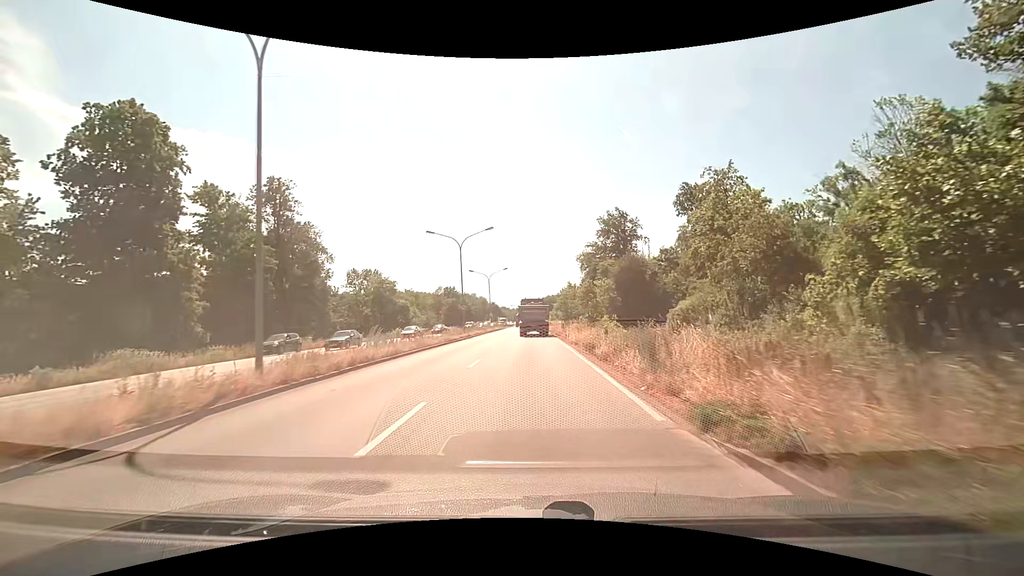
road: primary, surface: asphalt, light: Day
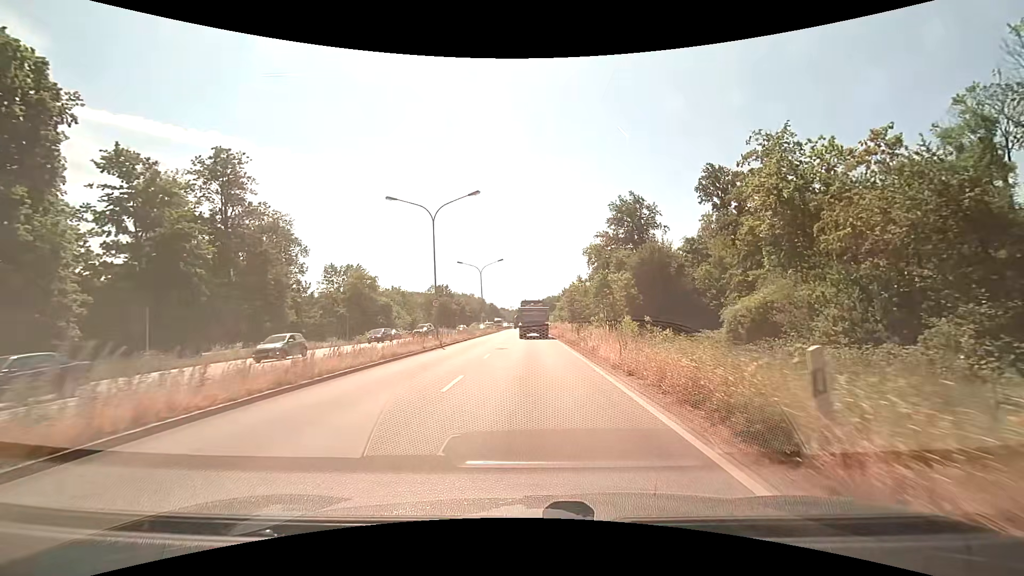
(0.0, +13.5) m; 0°
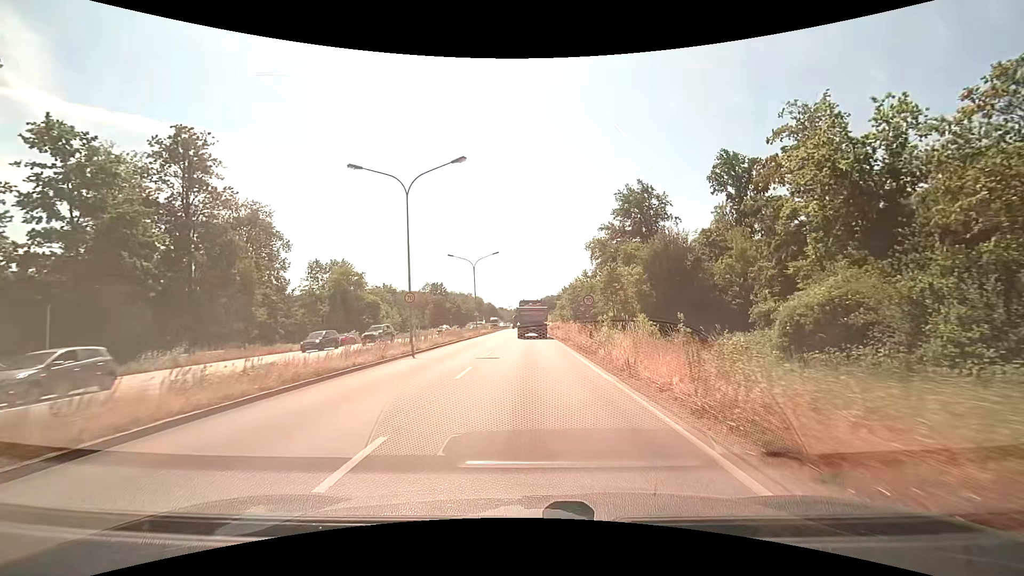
(0.0, +6.9) m; 0°
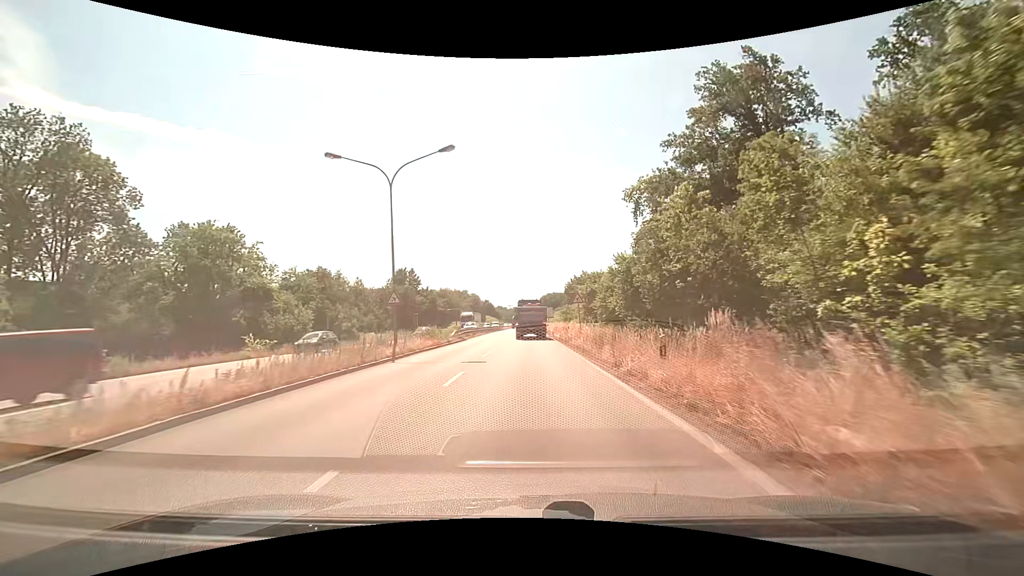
(+0.1, +37.7) m; 0°
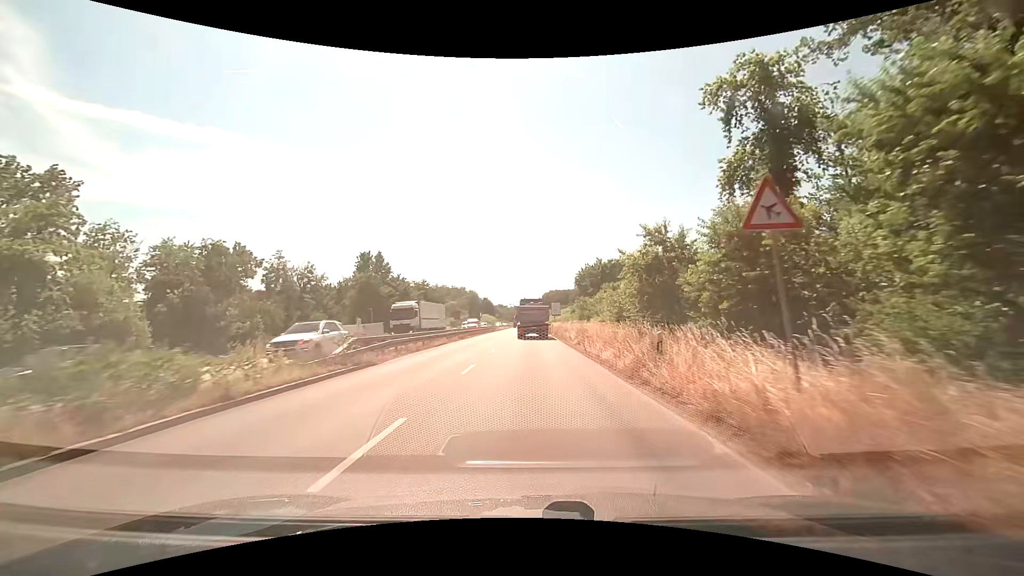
(+0.1, +25.0) m; 0°
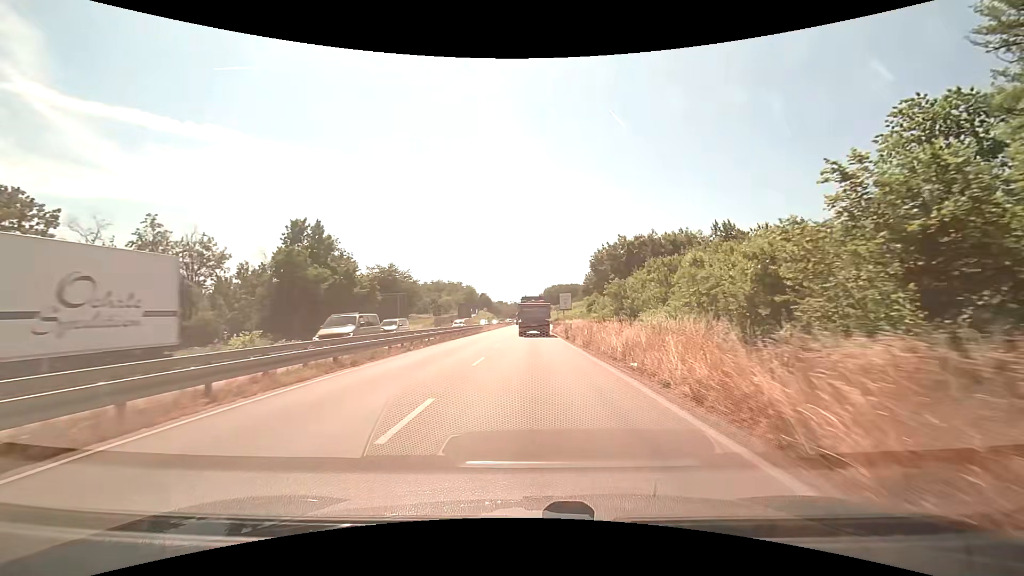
(-0.1, +25.6) m; 0°
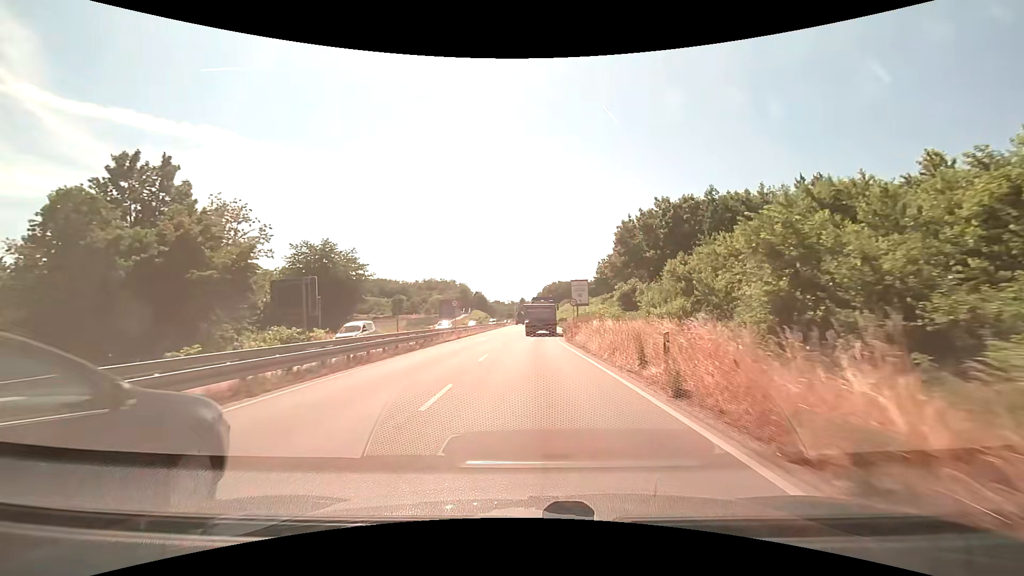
(0.0, +25.1) m; 0°
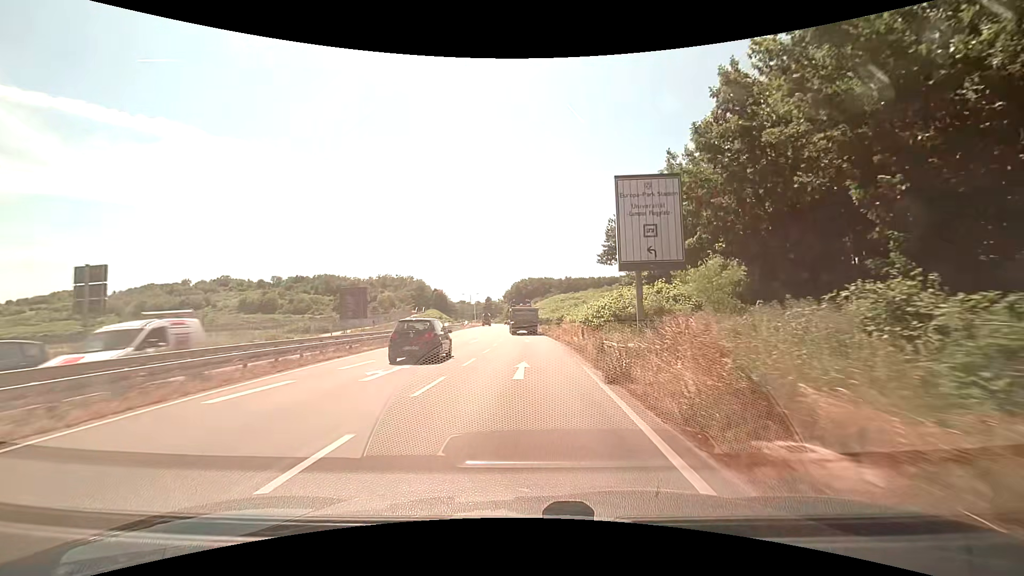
(+1.0, +40.3) m; +4°
(0, +10) (0, +20) (0, +30) (0, +40) (0, +50) (0, +60) (-1, +70) (-1, +80) (-2, +90) (-3, +100) m
